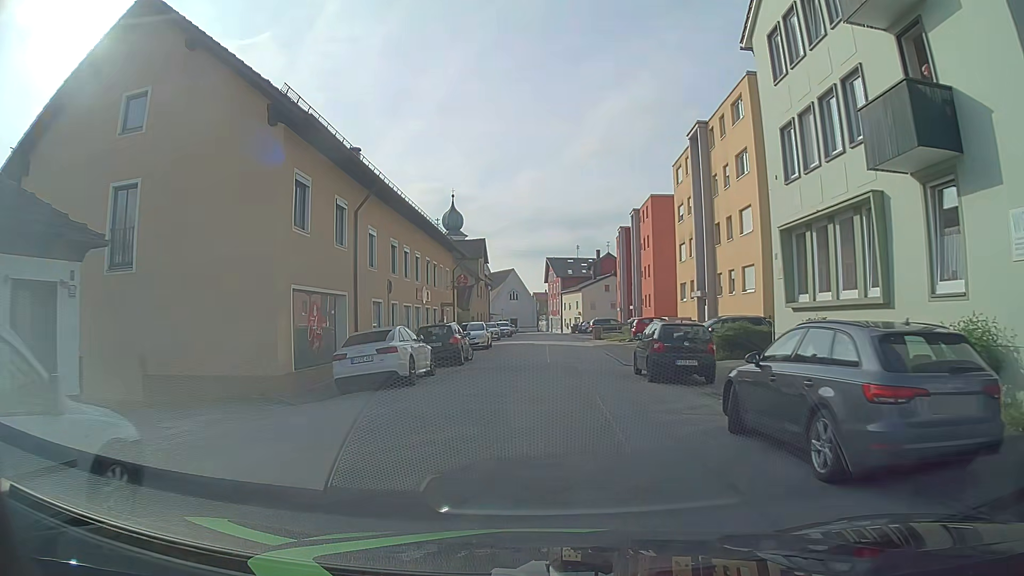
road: residential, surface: asphalt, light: Day
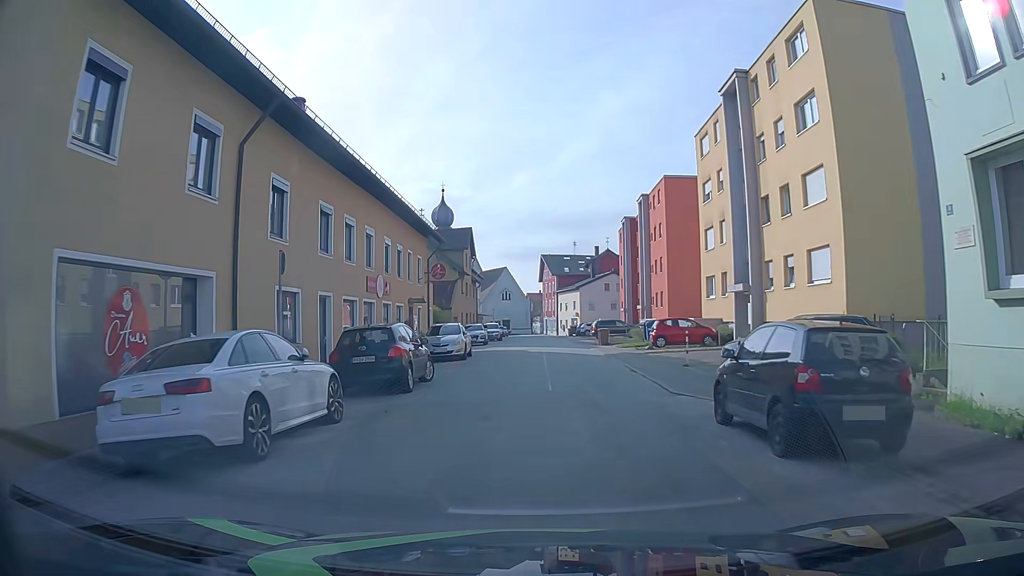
(0.0, +8.9) m; +1°
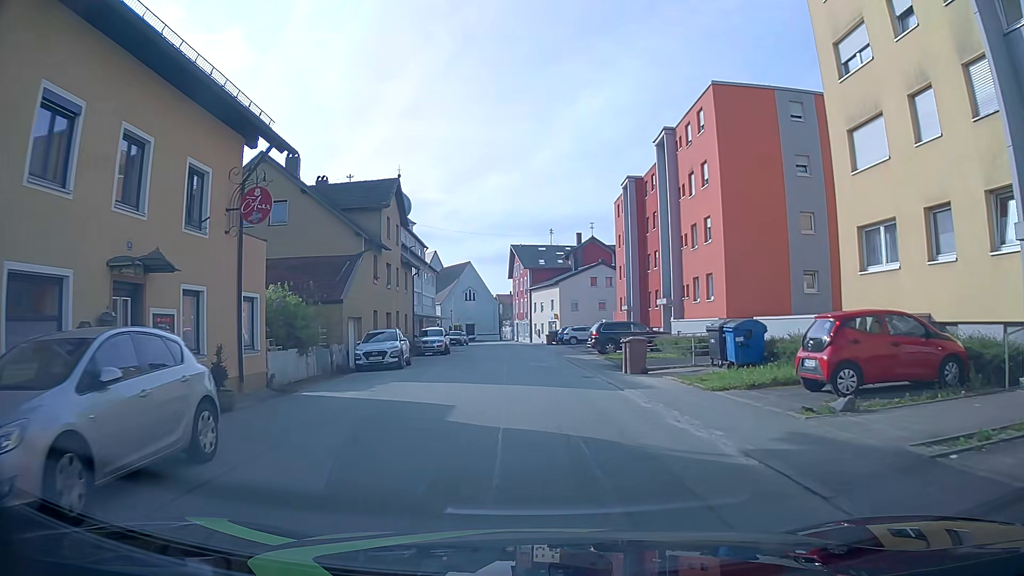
(+0.4, +22.4) m; +2°
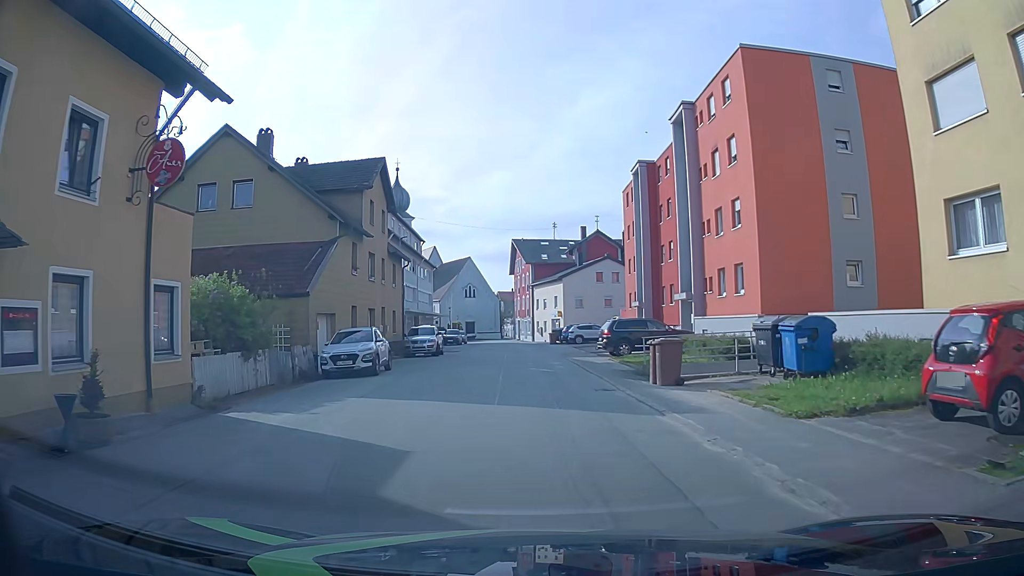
(0.0, +4.5) m; 0°
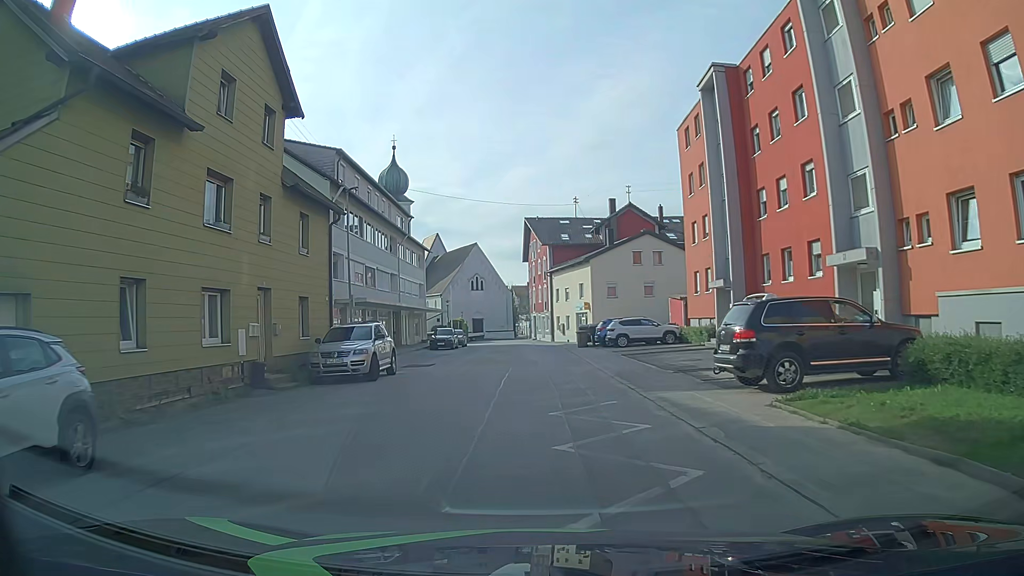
(-0.1, +18.0) m; -1°
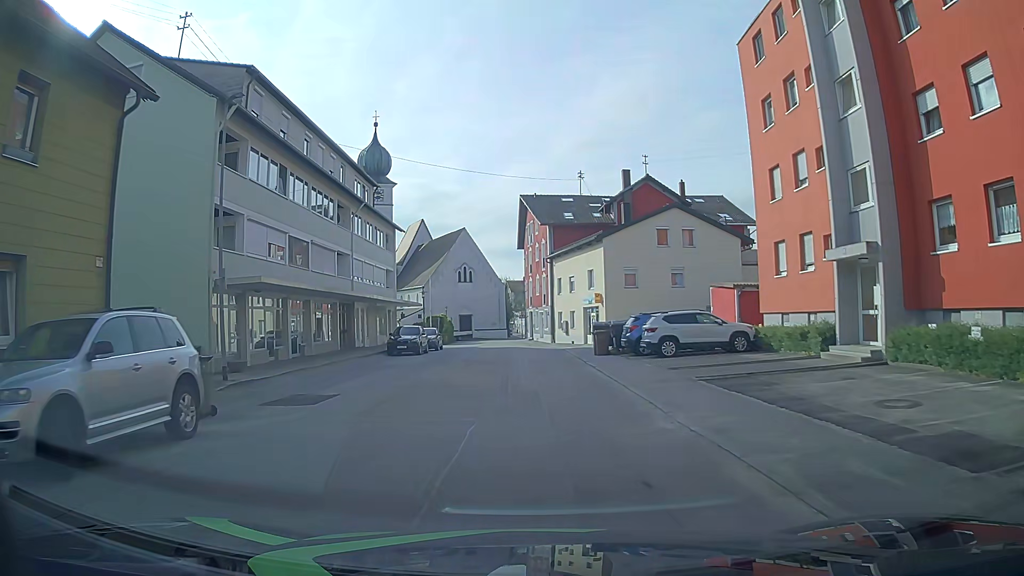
(0.0, +13.6) m; 0°
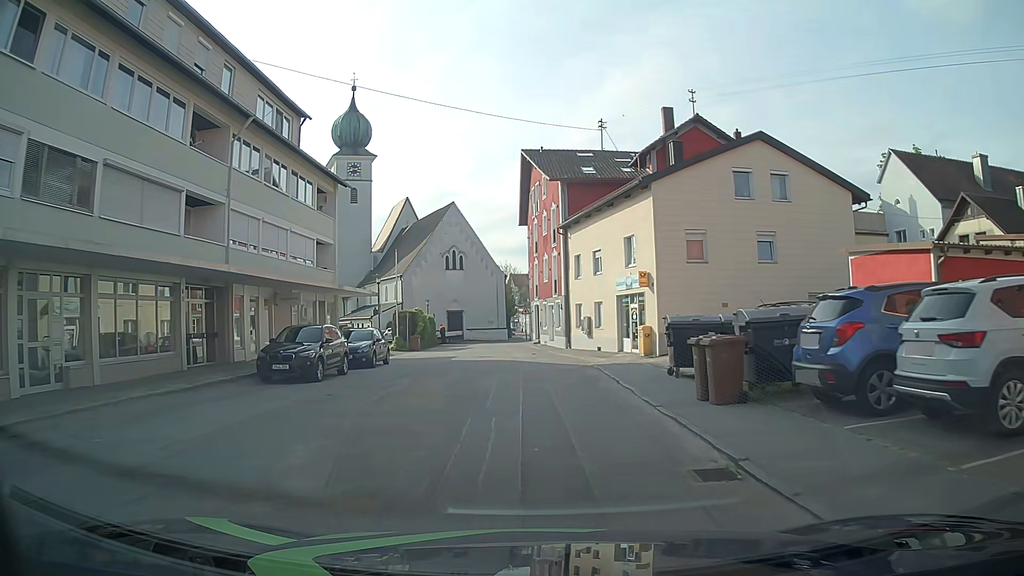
(0.0, +18.2) m; 0°
(0, +10) (-1, +20) (-1, +30) (-2, +40) (-3, +50) (-4, +60) (-1, +69) (+4, +78) (+4, +88) (0, +97) m
